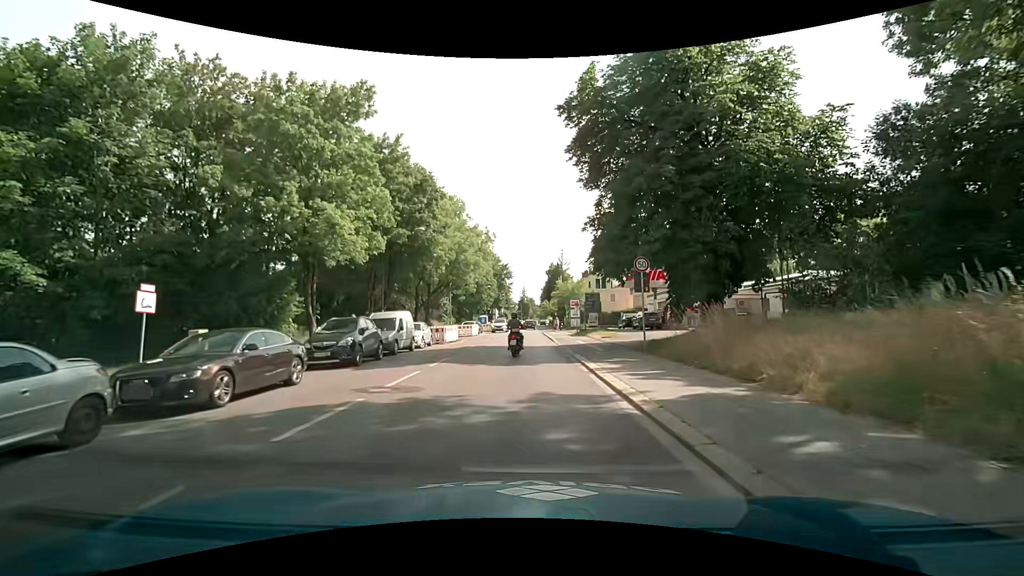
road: secondary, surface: asphalt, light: Day
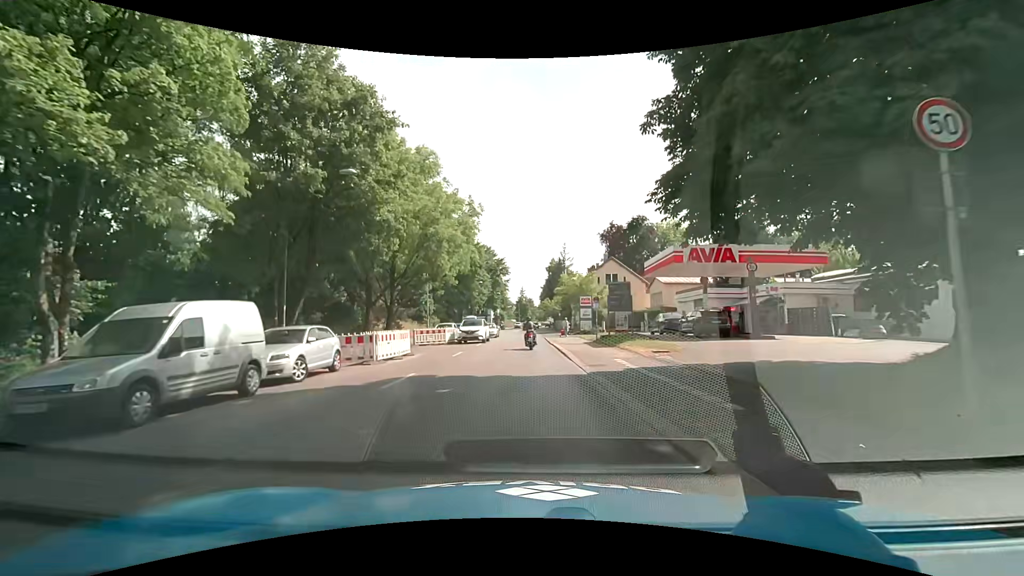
(-0.1, +14.4) m; 0°
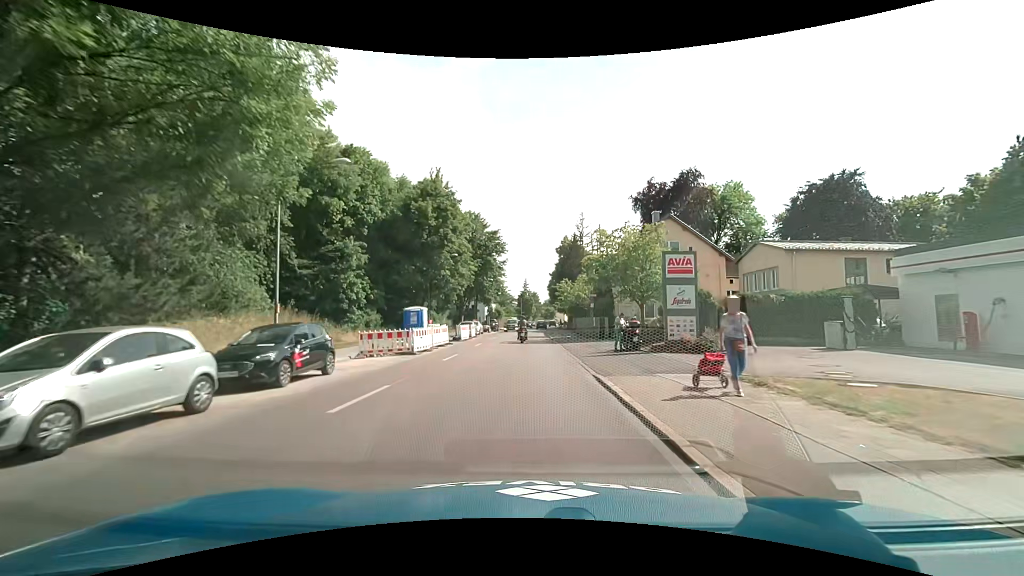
(-0.1, +32.4) m; 0°
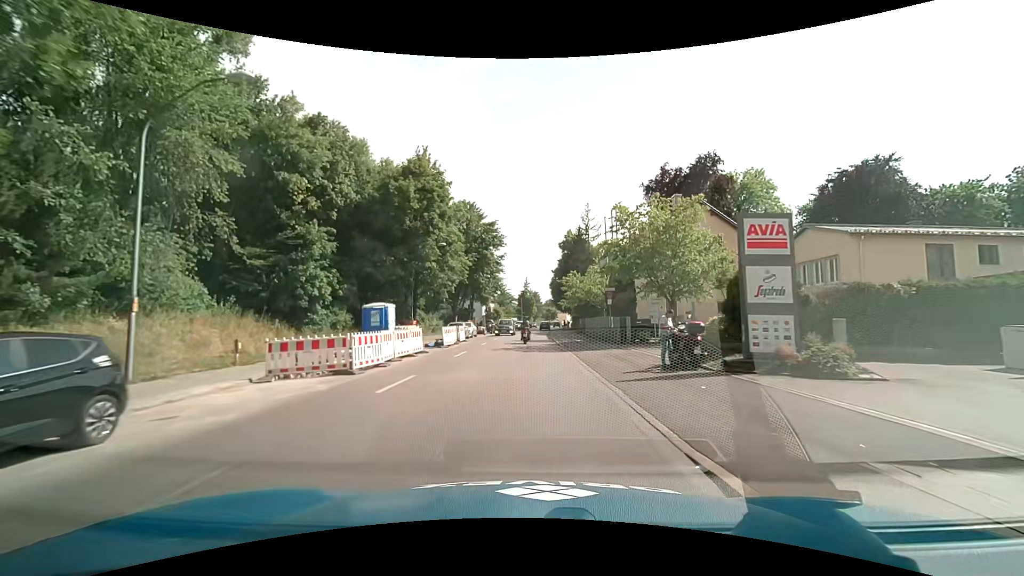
(-0.1, +7.5) m; 0°
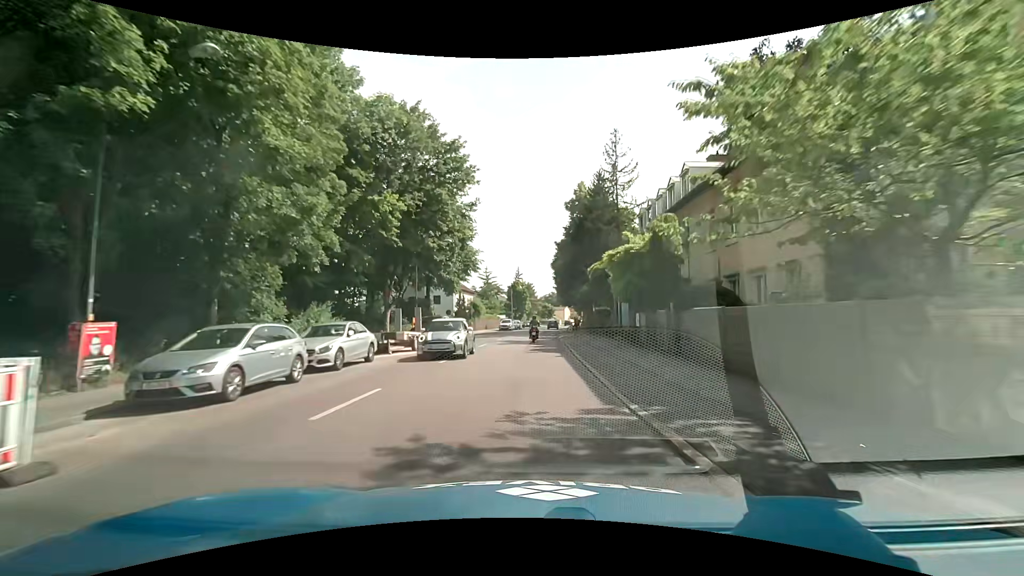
(+0.1, +31.1) m; +1°
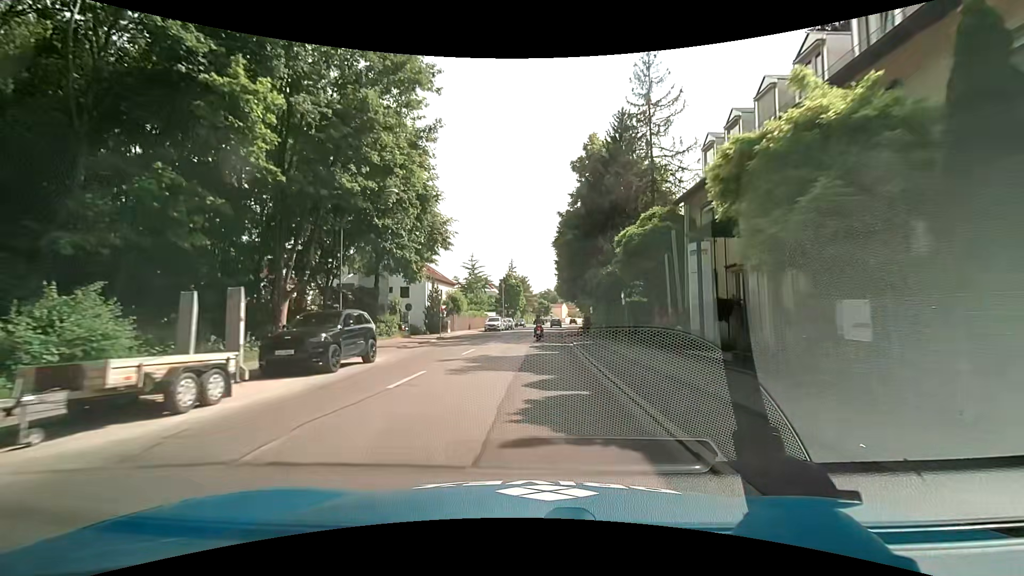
(+0.1, +15.7) m; +1°
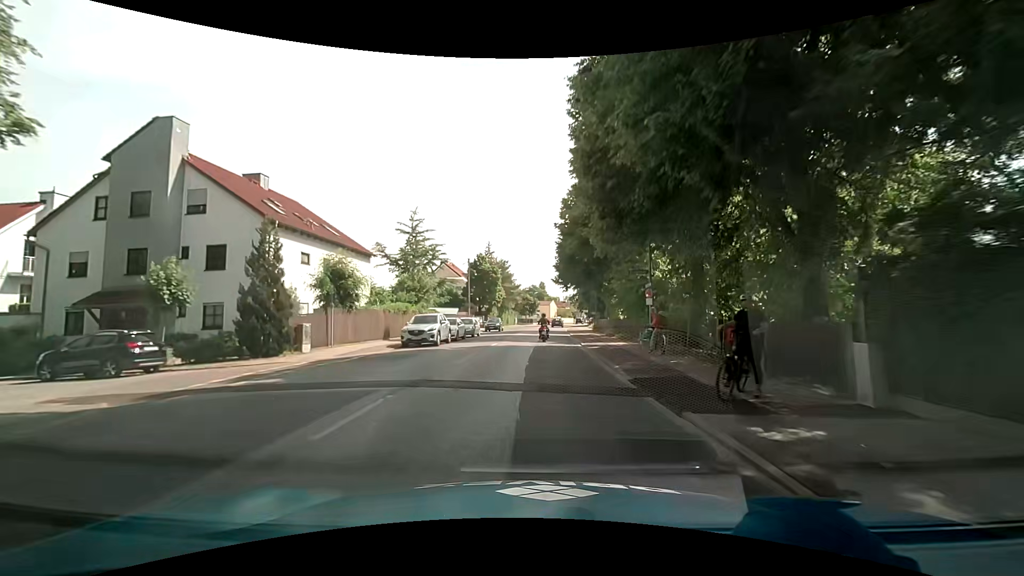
(+0.3, +31.2) m; +1°
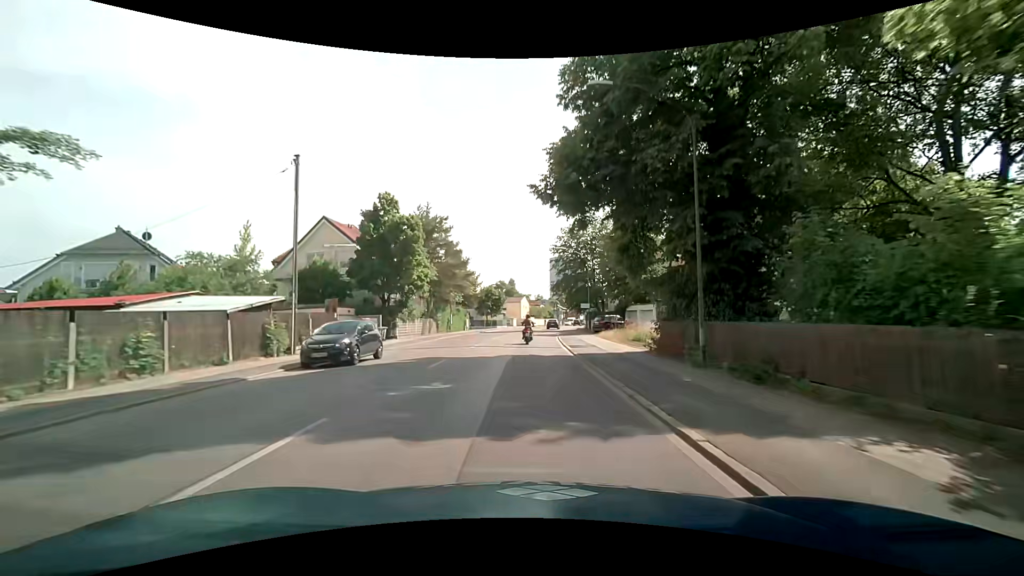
(+1.6, +38.2) m; +3°
(0, +10) (0, +20) (+1, +30) (+1, +40) (+1, +50) (+2, +60) (+3, +70) (+5, +80) (+6, +90) (+8, +100) m
